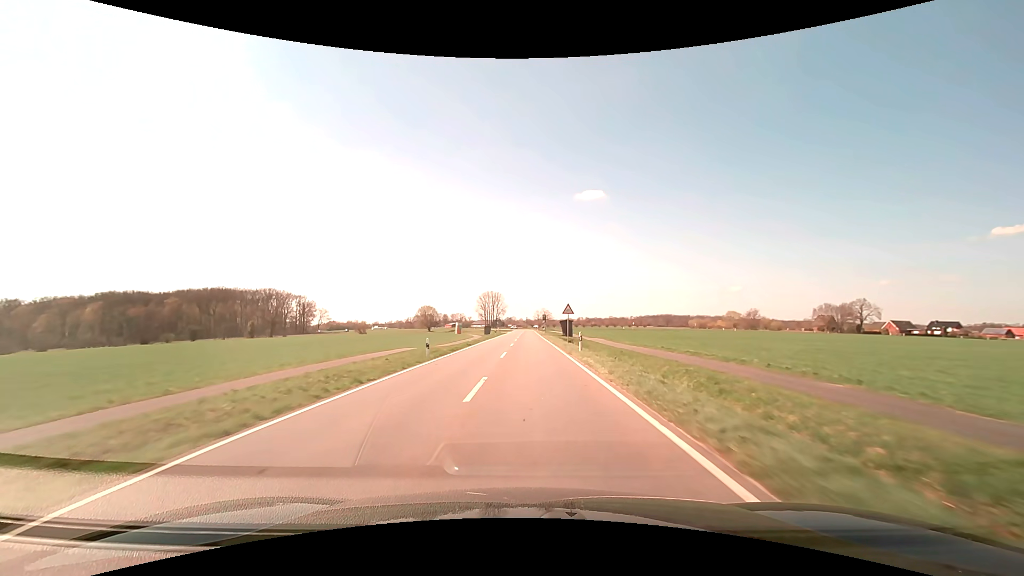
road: secondary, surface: asphalt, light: Day
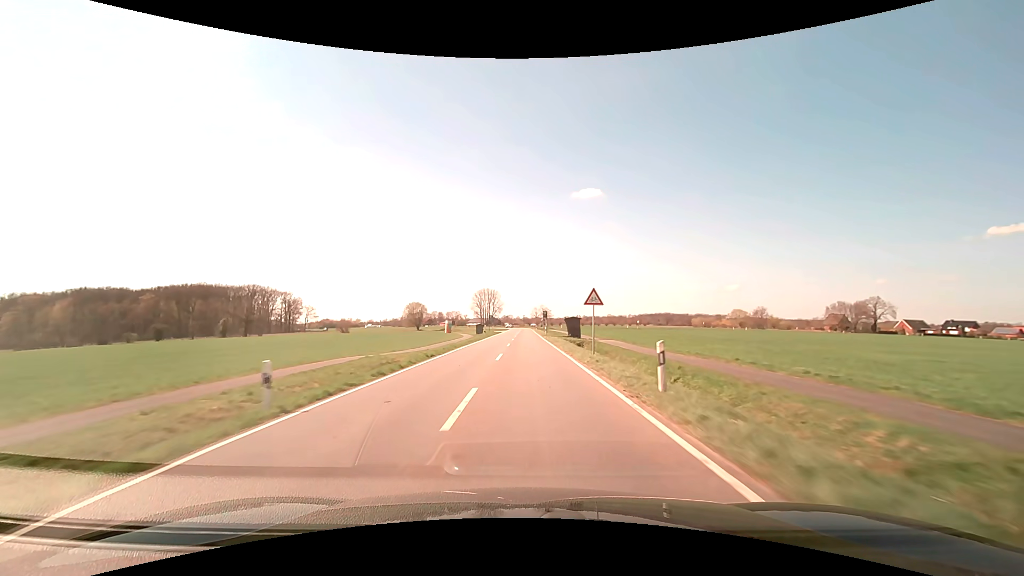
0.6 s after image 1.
(0.0, +14.4) m; 0°
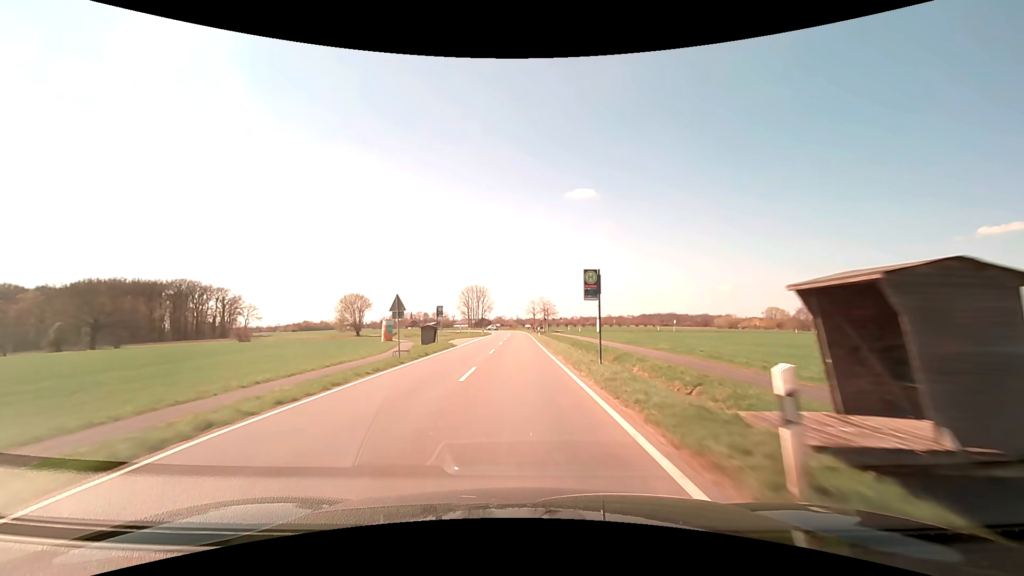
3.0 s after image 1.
(+0.5, +55.0) m; +1°
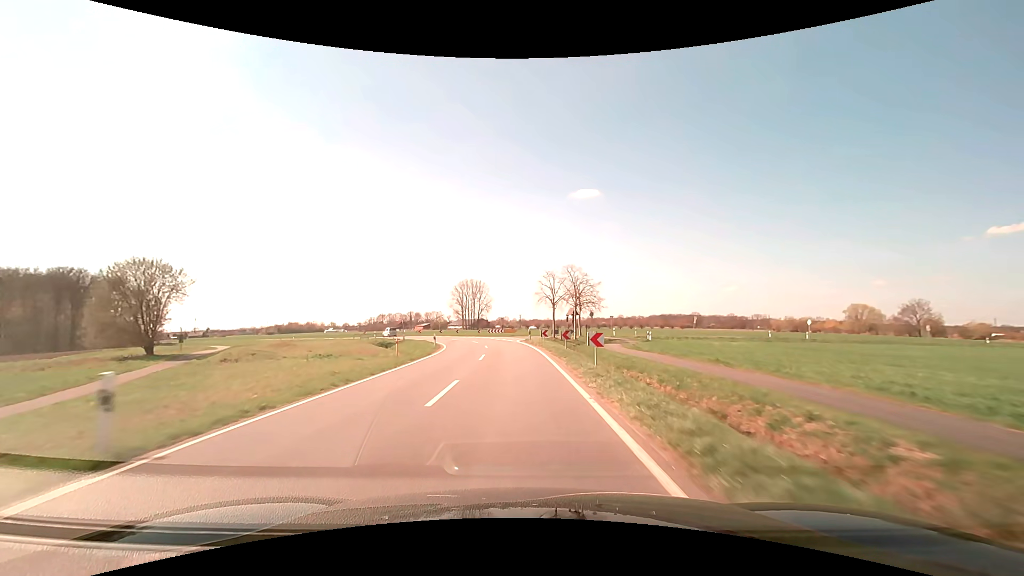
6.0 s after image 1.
(-0.3, +64.1) m; 0°
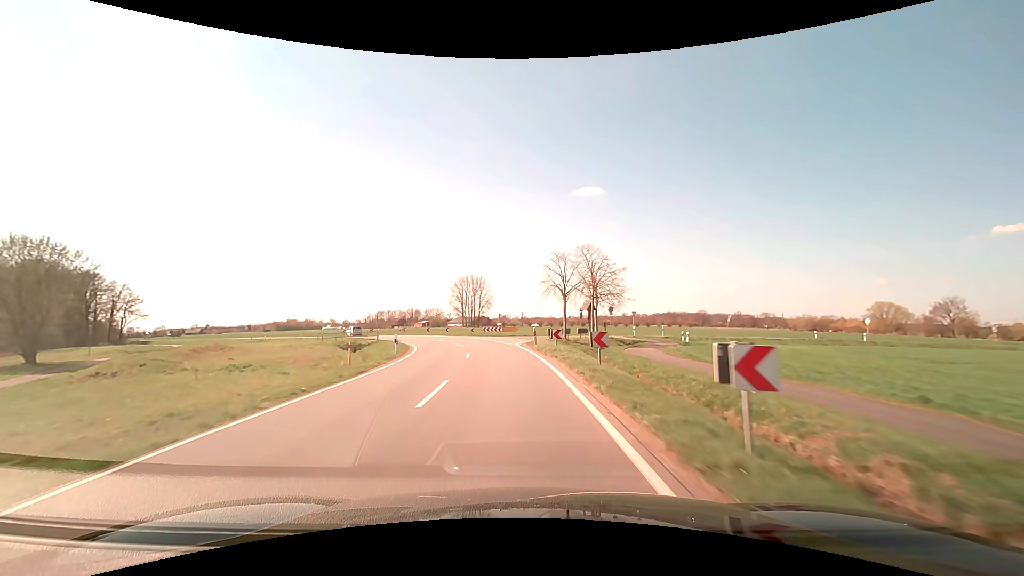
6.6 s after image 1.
(0.0, +12.2) m; 0°
